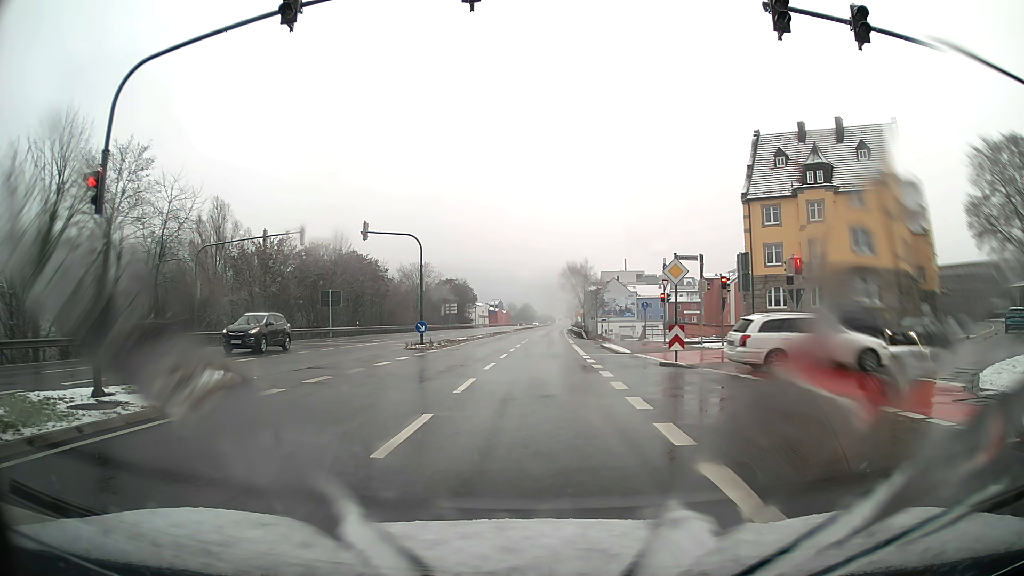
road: primary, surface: asphalt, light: Day
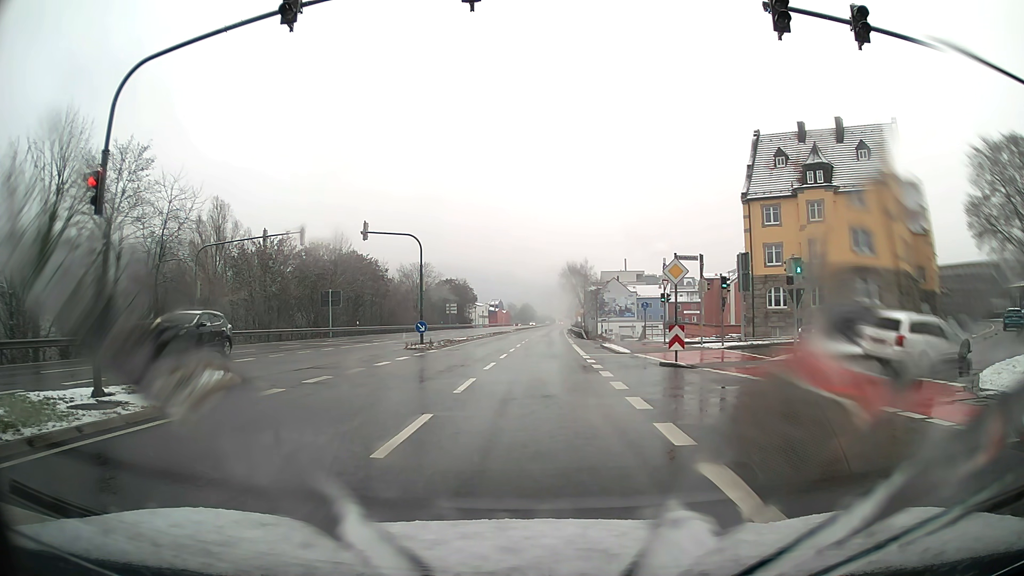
(0.0, 0.0) m; 0°
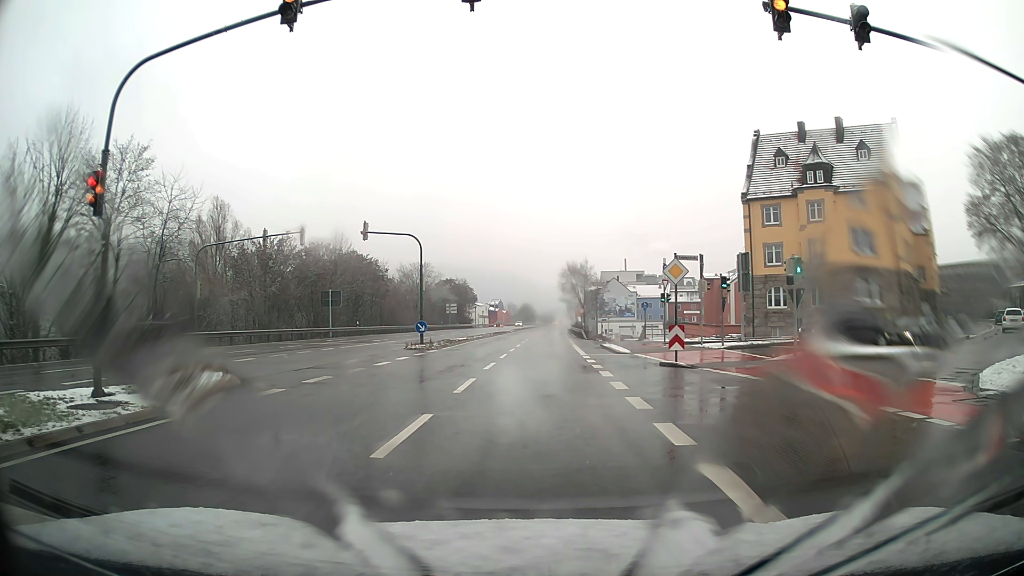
(0.0, 0.0) m; 0°
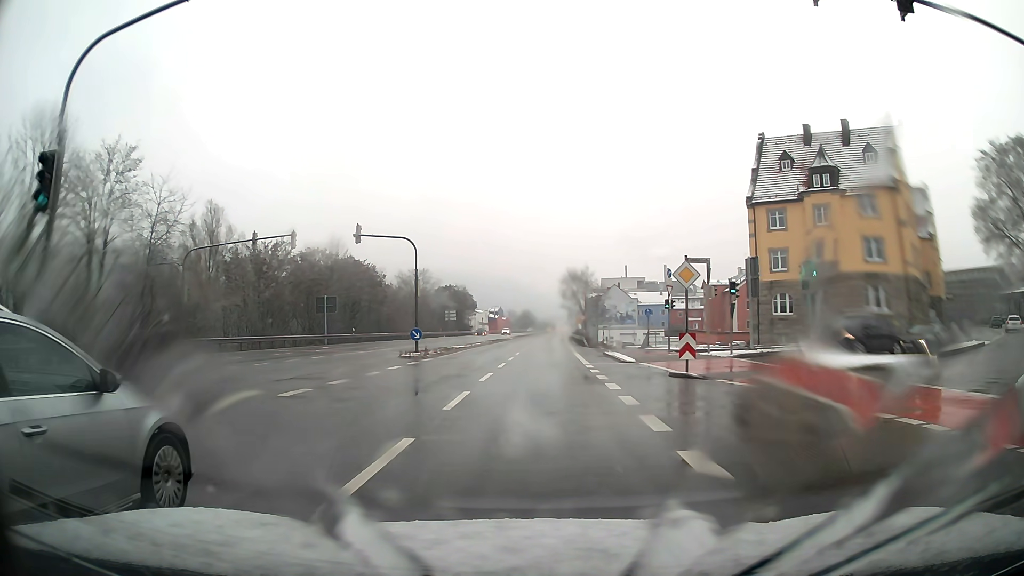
(0.0, +1.7) m; 0°
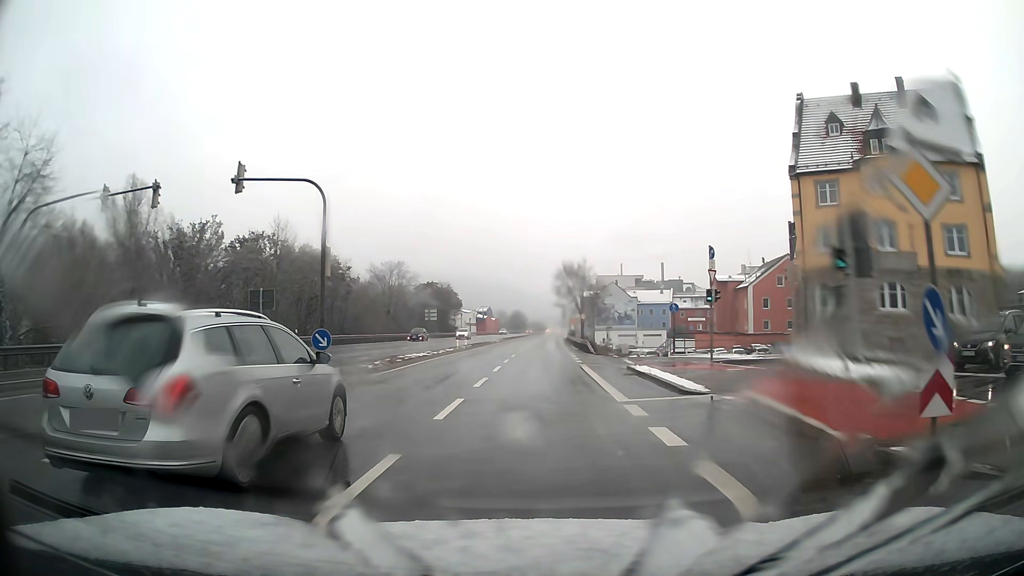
(0.0, +13.7) m; 0°
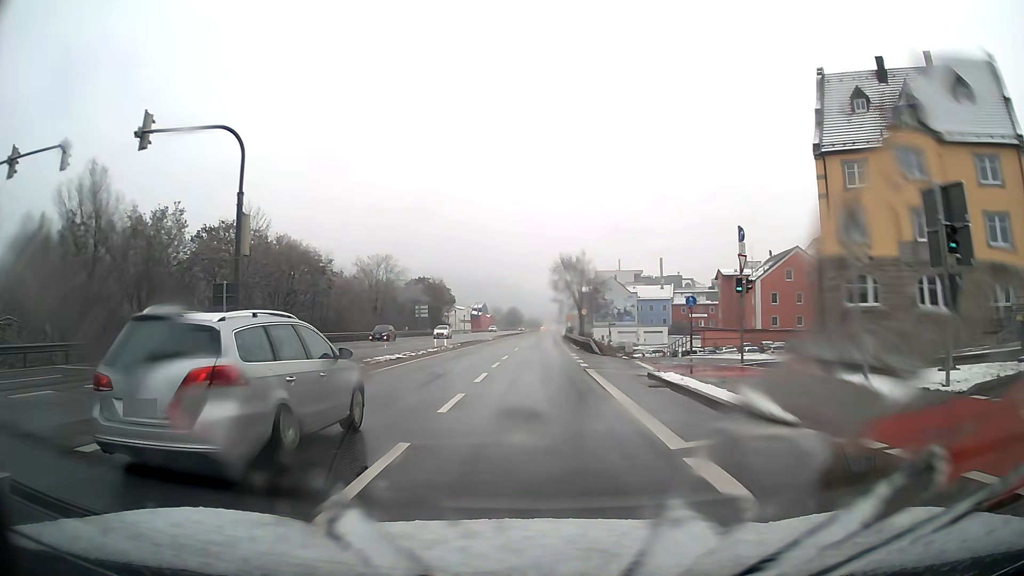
(0.0, +5.6) m; 0°
(0, +10) (0, +20) (0, +30) (0, +40) (+1, +50) (+1, +60) (+1, +70) (+1, +80) (+1, +90) (+1, +100) m
